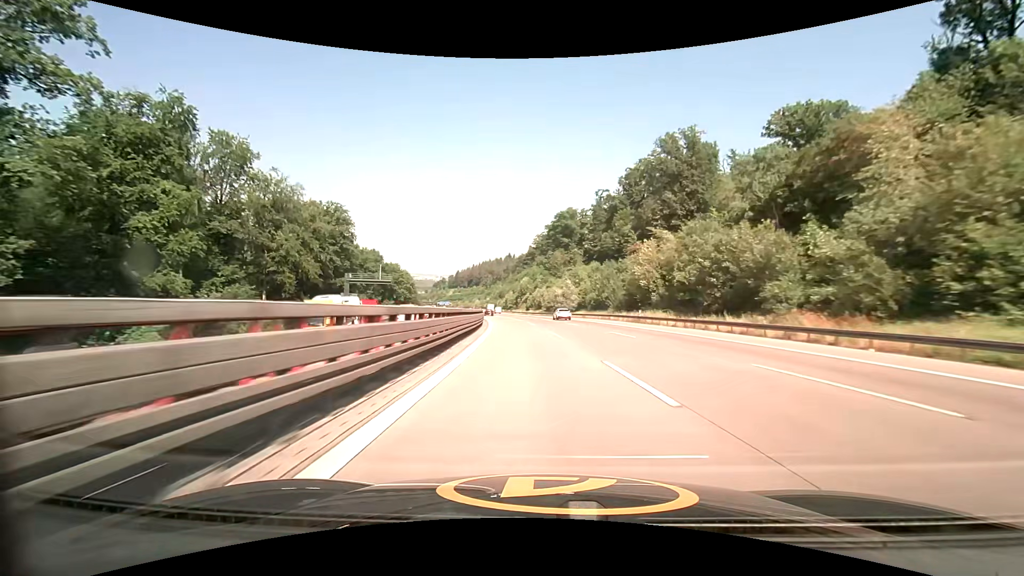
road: motorway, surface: asphalt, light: Day
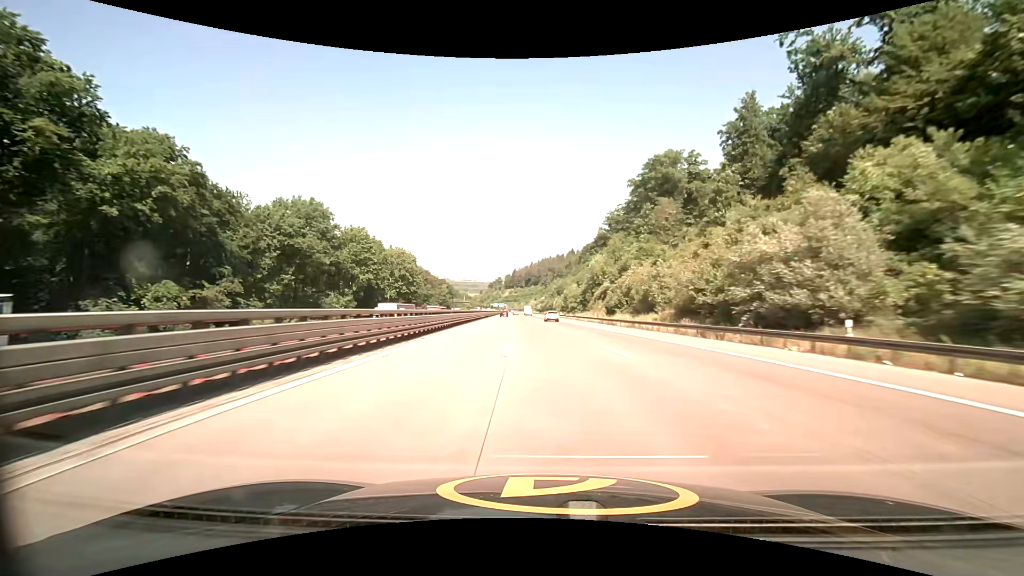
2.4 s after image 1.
(-4.8, +80.7) m; -7°
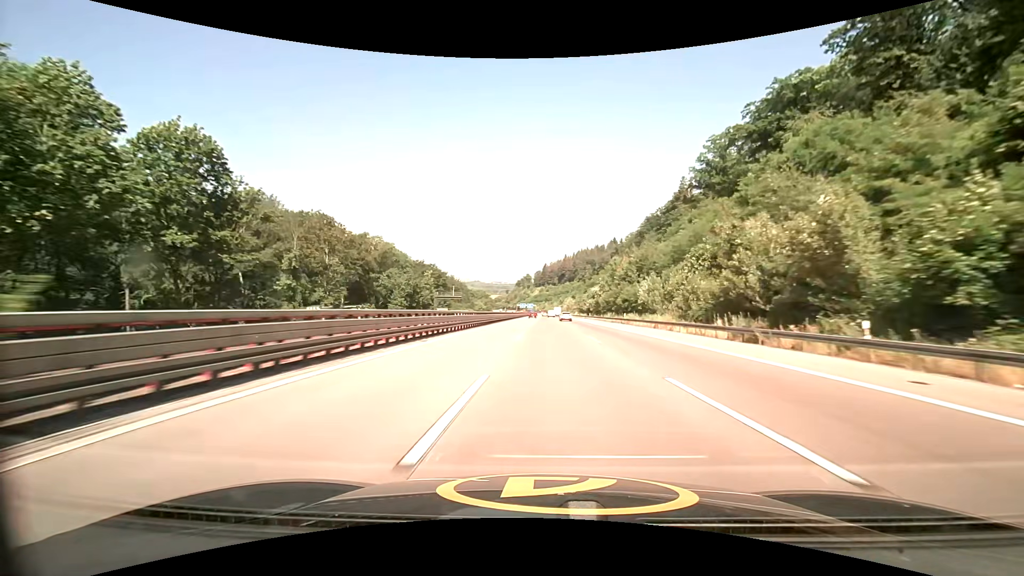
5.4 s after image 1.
(-5.1, +99.7) m; -4°
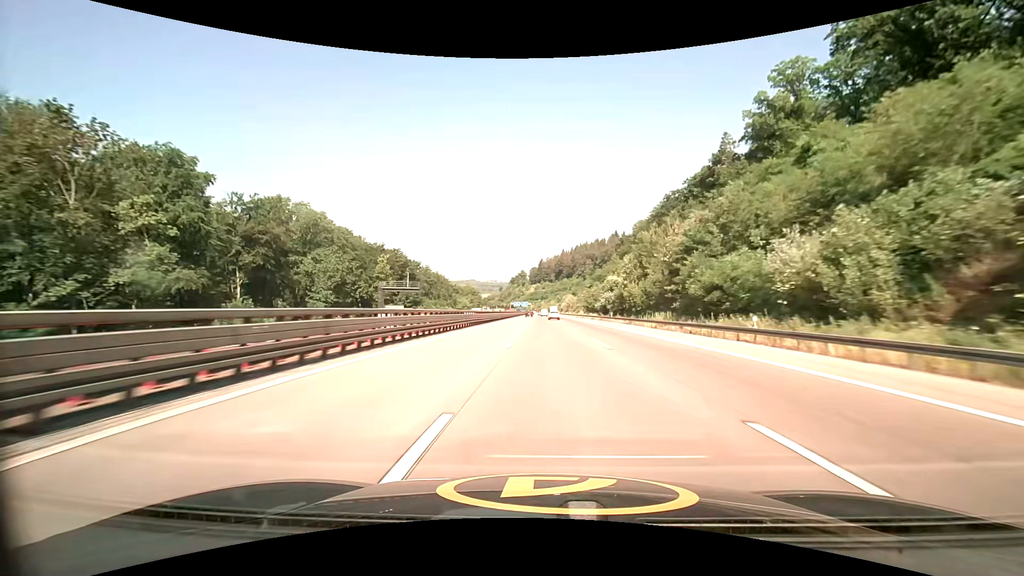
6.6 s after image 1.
(+0.3, +39.8) m; +1°
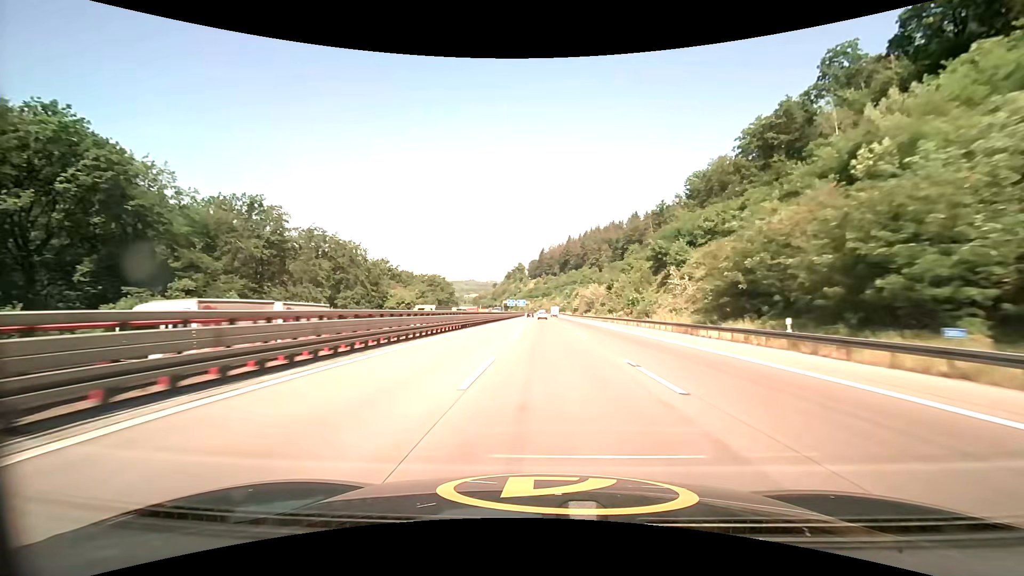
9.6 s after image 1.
(-0.1, +99.1) m; 0°
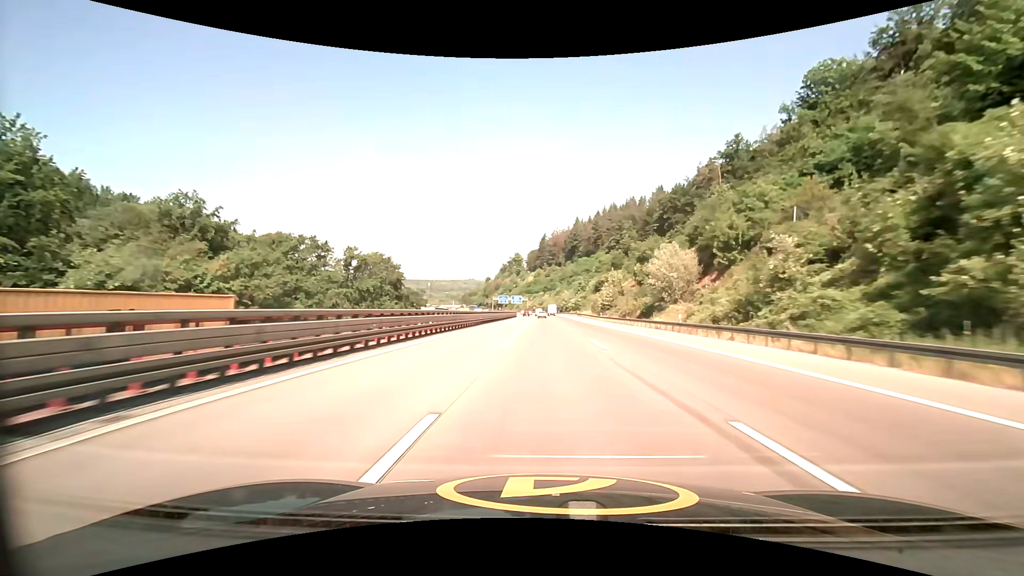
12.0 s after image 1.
(+0.1, +79.7) m; 0°
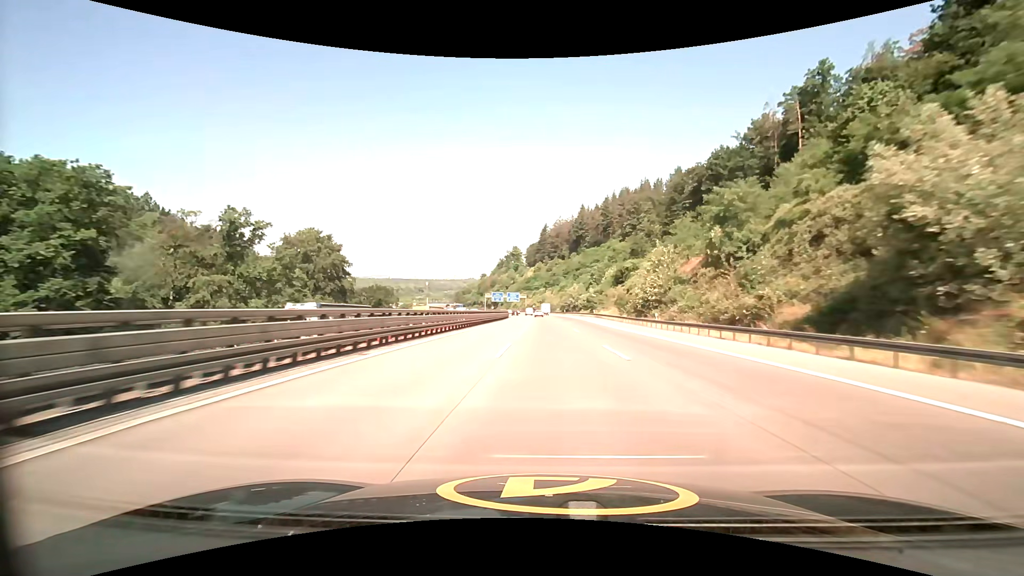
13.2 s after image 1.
(0.0, +39.8) m; 0°
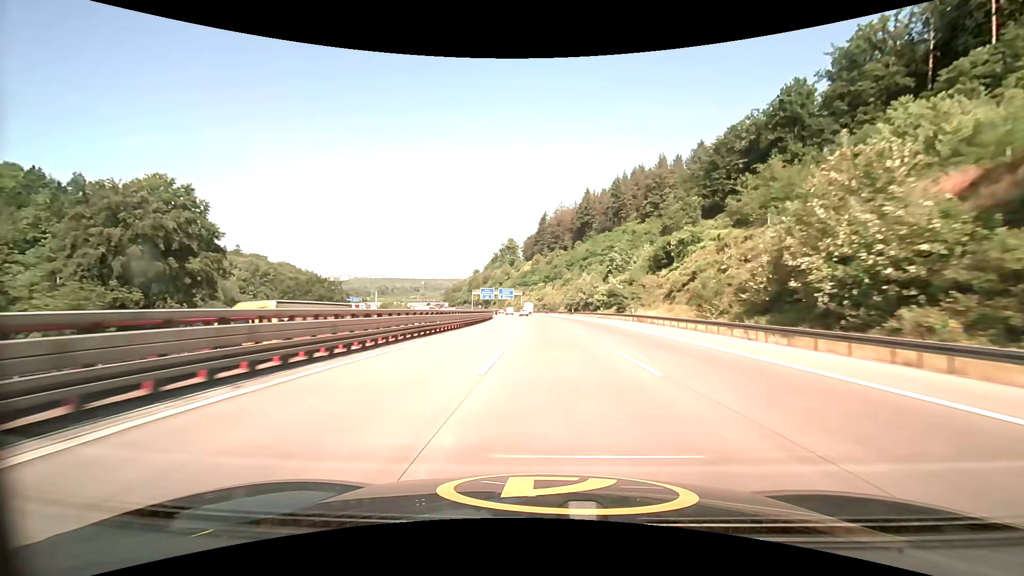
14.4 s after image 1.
(+0.1, +39.7) m; 0°
(0, +10) (0, +20) (0, +30) (0, +40) (0, +50) (-1, +60) (-1, +70) (-1, +80) (-2, +90) (-3, +100) m
